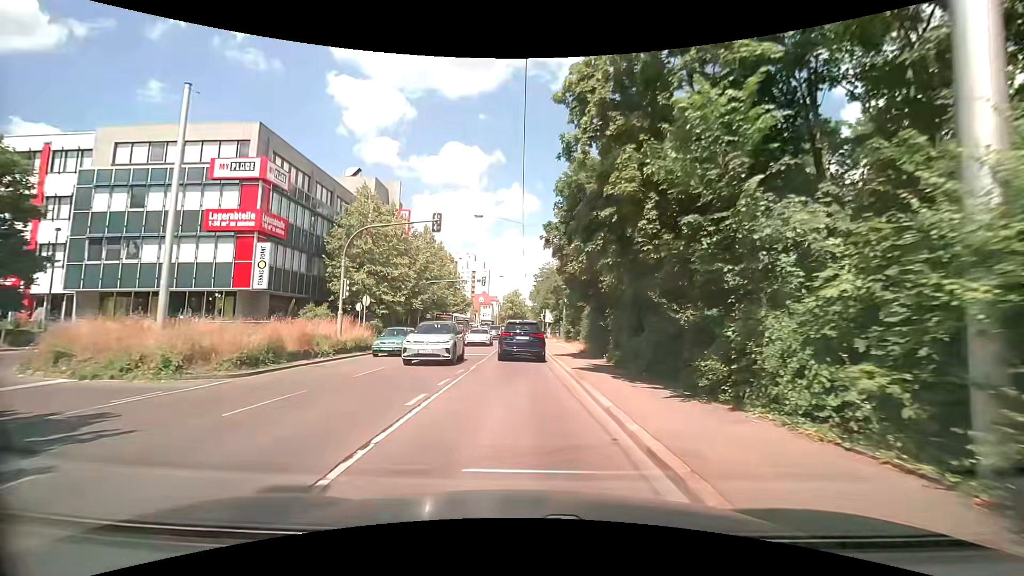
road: secondary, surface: asphalt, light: Day
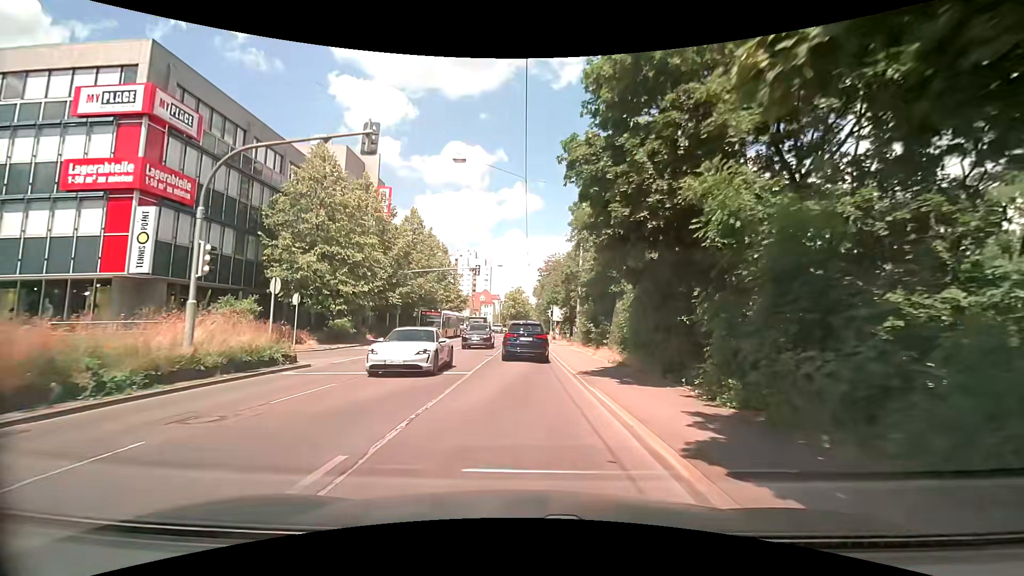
(-0.2, +10.9) m; -1°
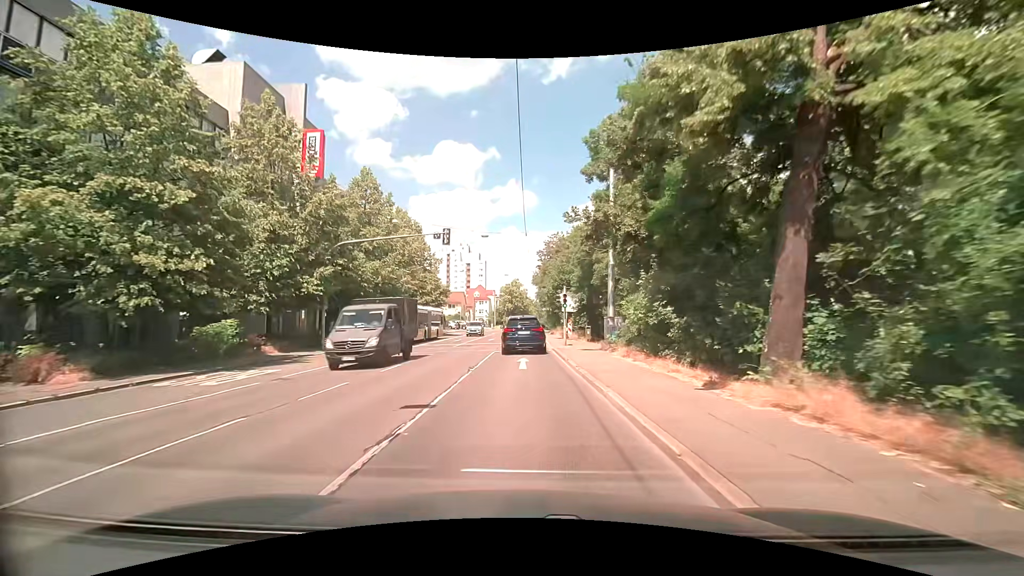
(-0.1, +17.0) m; -1°
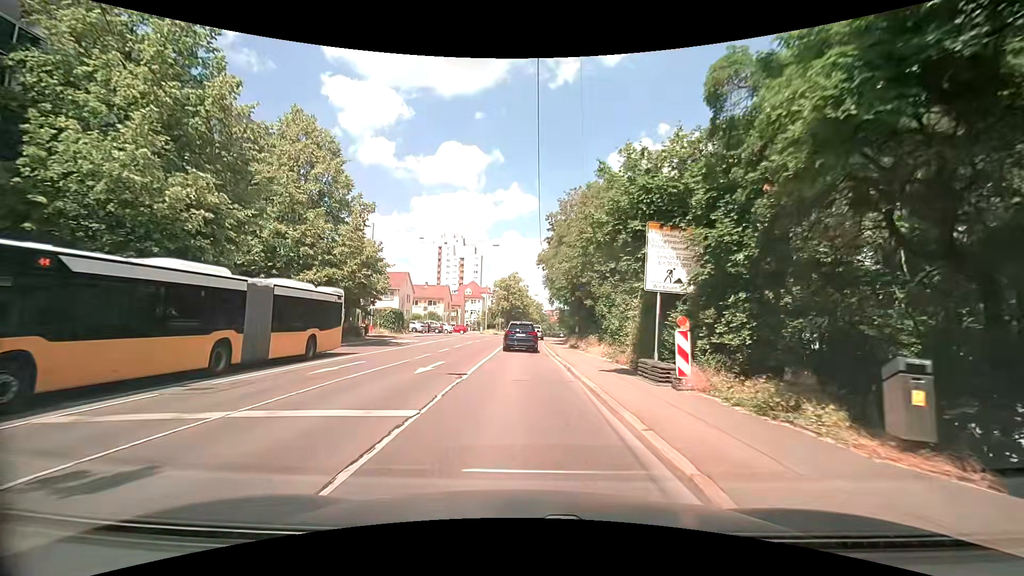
(+0.6, +28.6) m; +1°
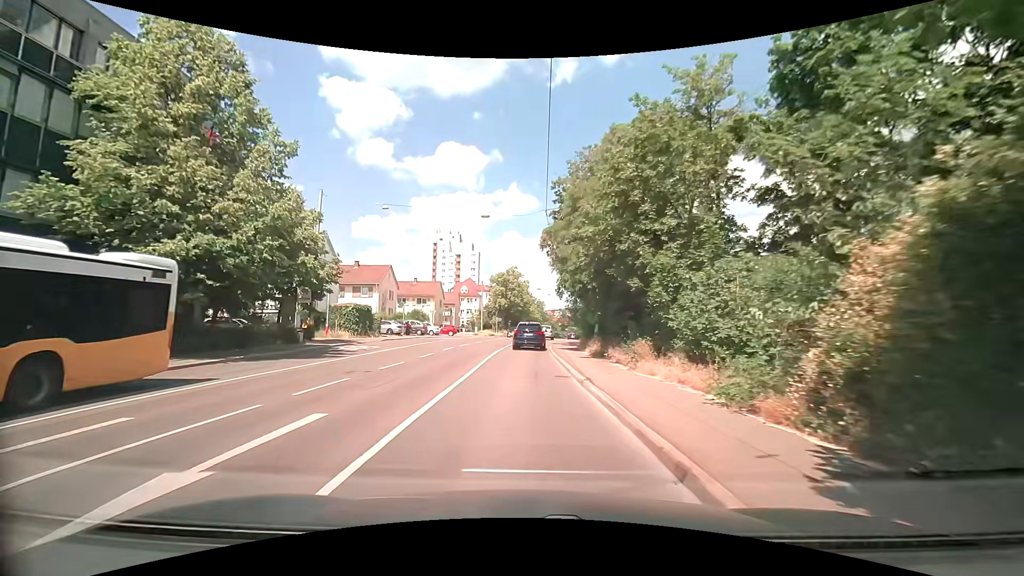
(+0.1, +11.4) m; +1°
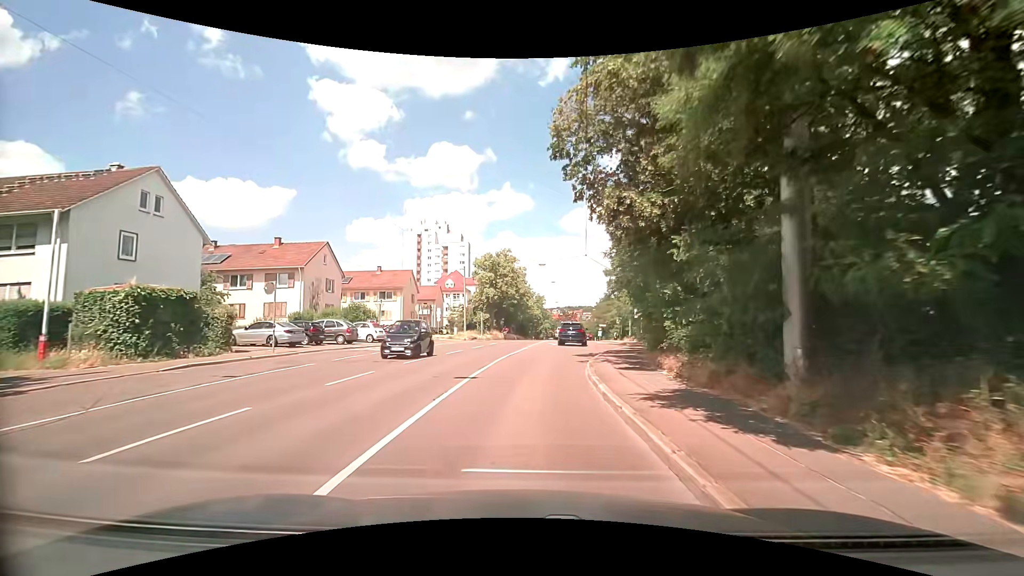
(0.0, +23.0) m; 0°
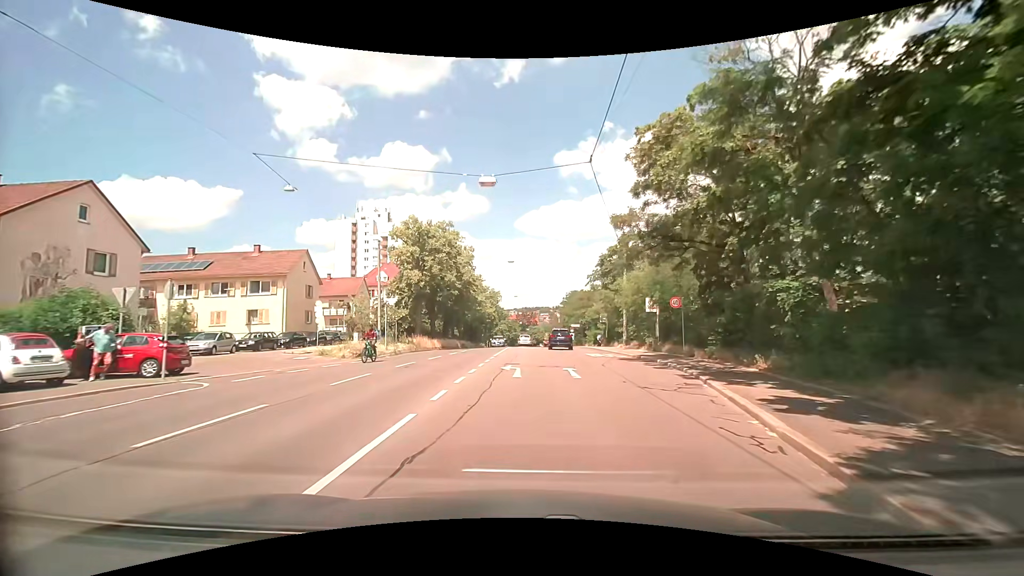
(+0.8, +23.1) m; +5°
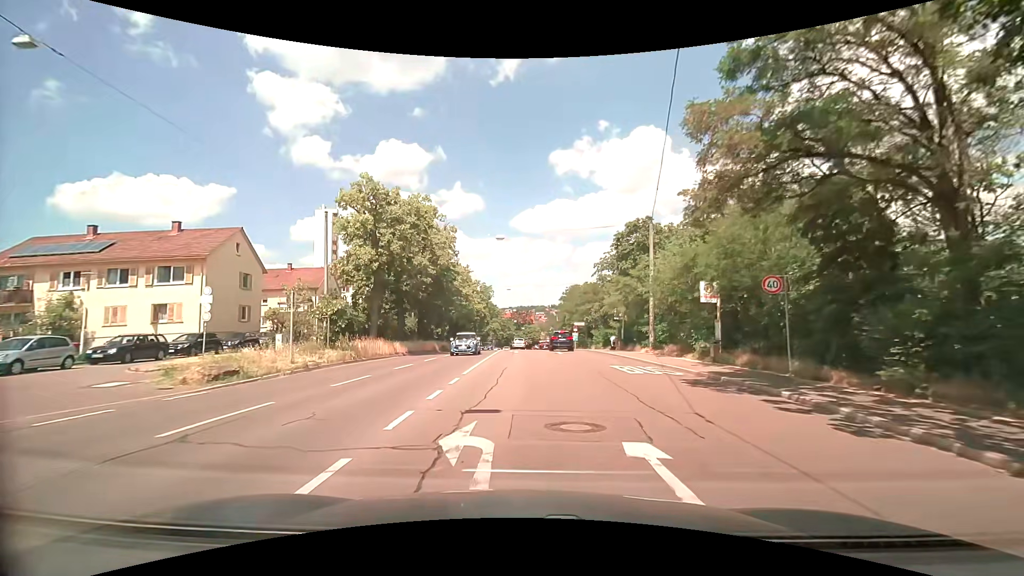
(0.0, +11.6) m; +1°
(0, +10) (0, +20) (0, +30) (-1, +40) (-1, +50) (-1, +60) (-1, +70) (-2, +80) (-2, +90) (-2, +100) m
